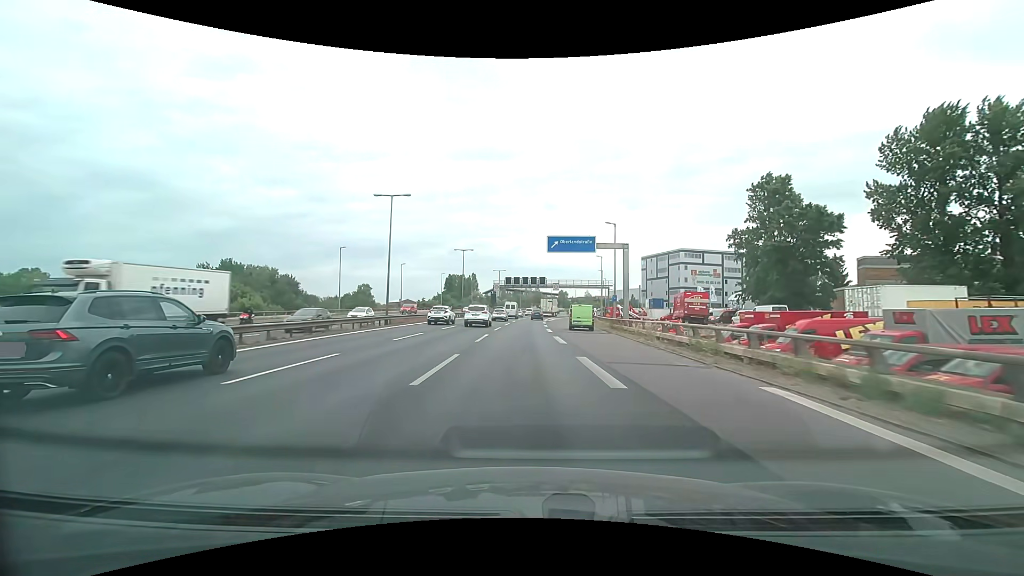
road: motorway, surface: asphalt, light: Day
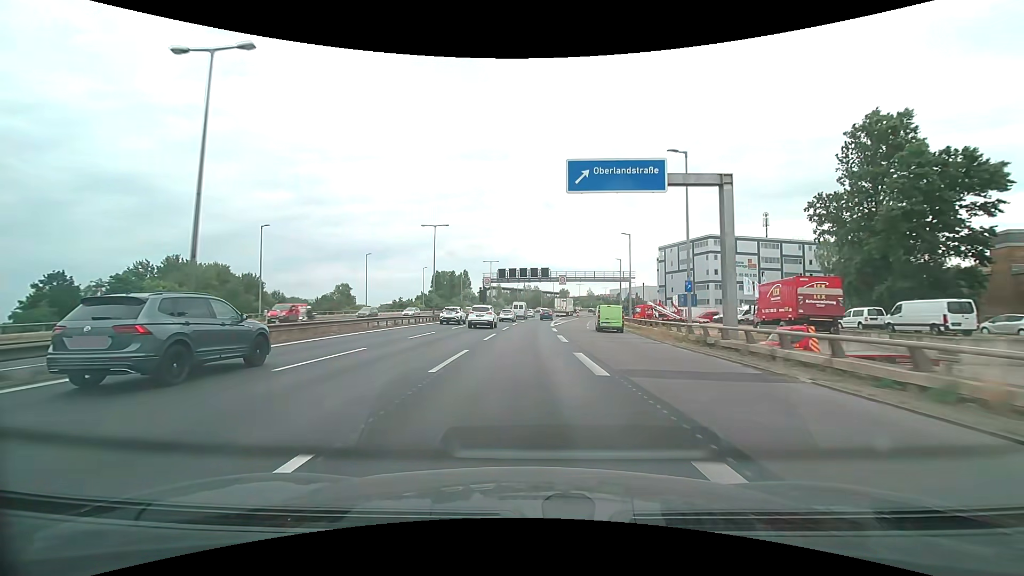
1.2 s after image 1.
(0.0, +22.3) m; 0°
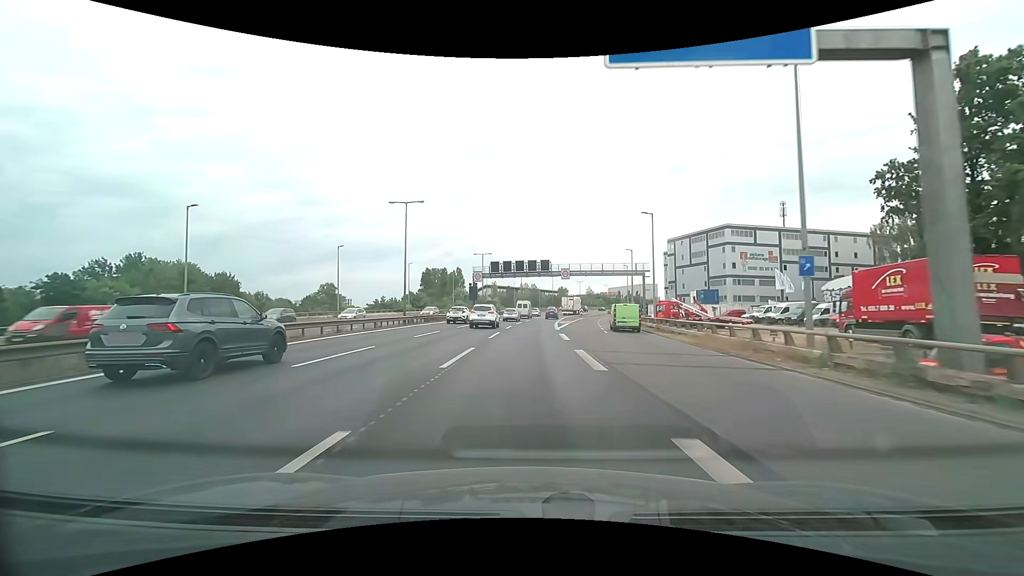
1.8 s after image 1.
(0.0, +11.3) m; 0°
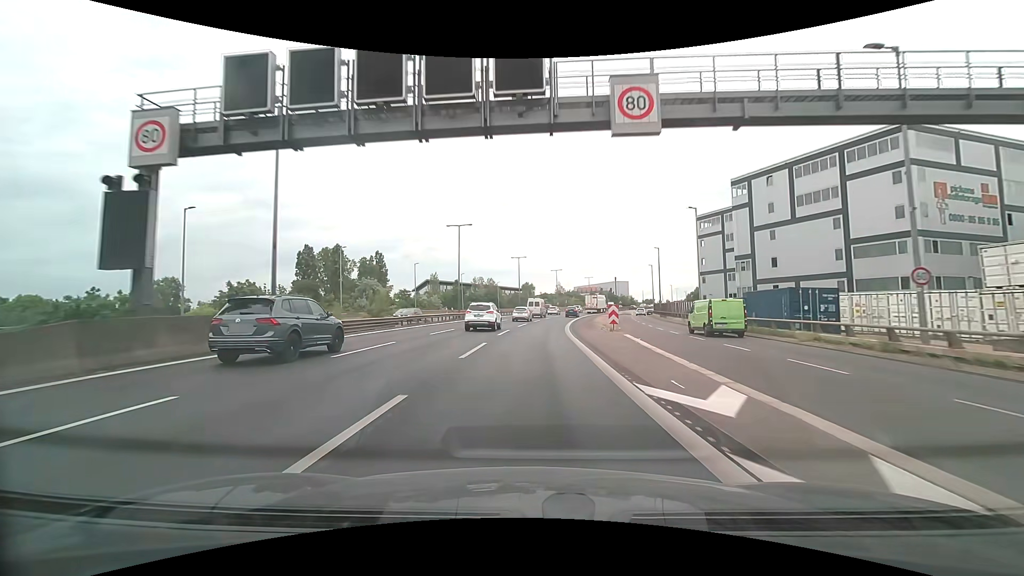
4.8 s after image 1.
(+1.8, +57.8) m; +4°
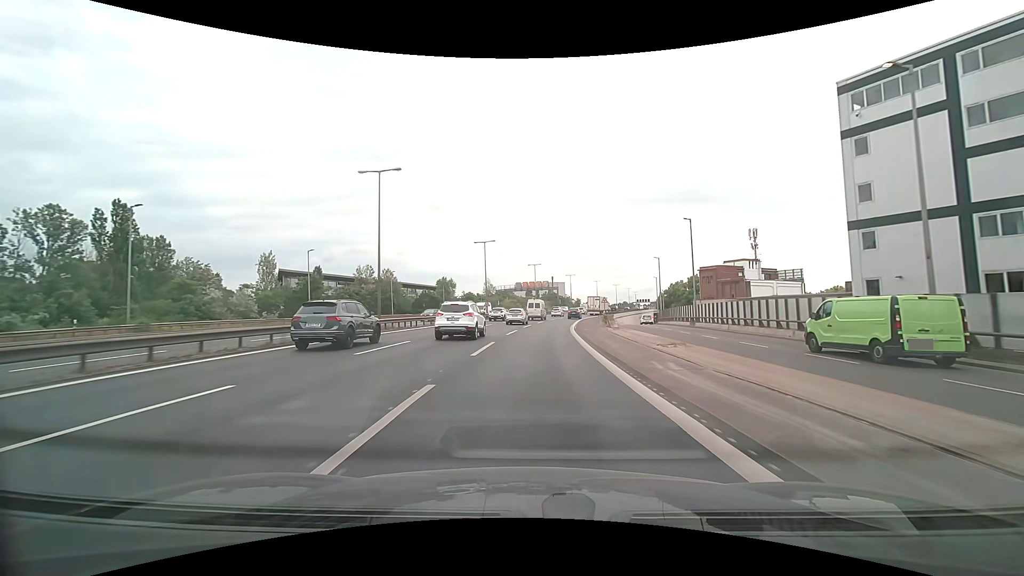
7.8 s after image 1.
(+3.7, +58.2) m; +8°
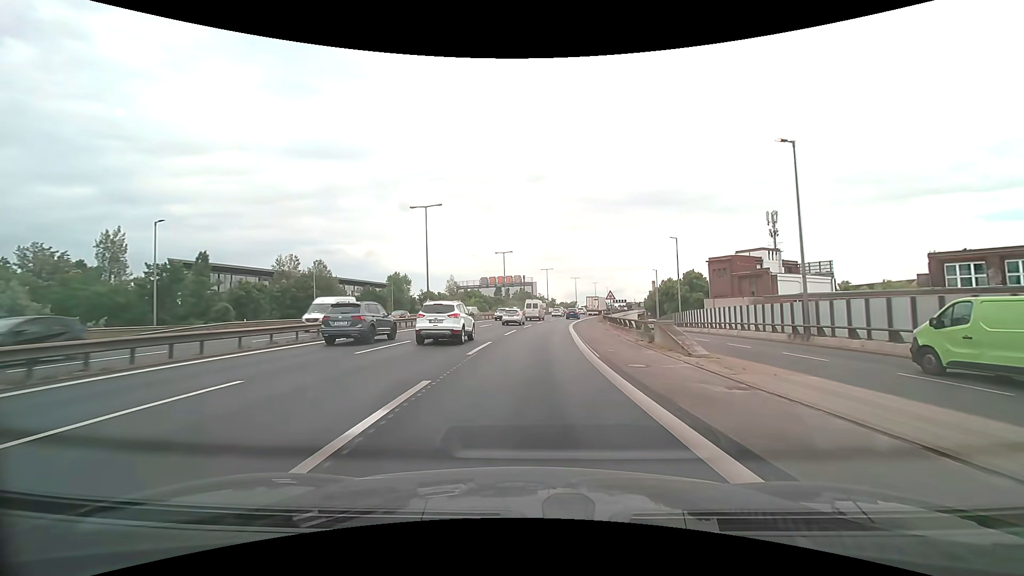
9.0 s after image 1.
(+0.6, +23.2) m; +3°
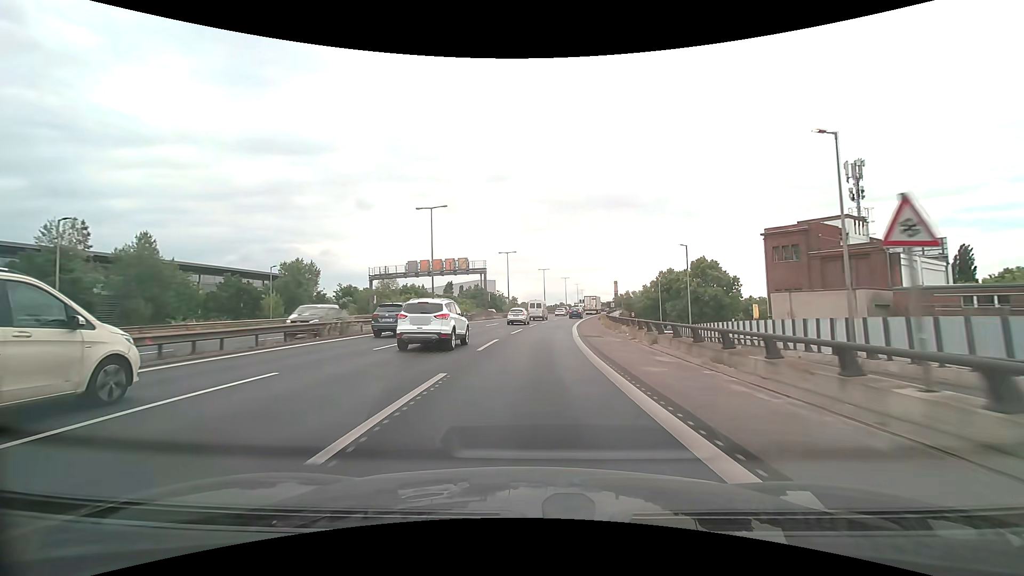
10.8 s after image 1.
(+1.4, +34.6) m; +5°
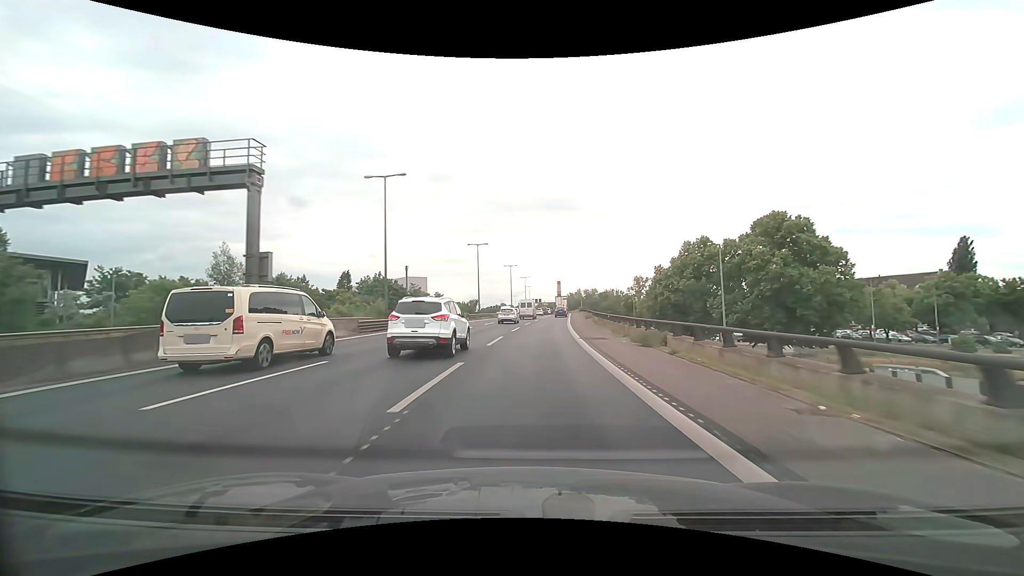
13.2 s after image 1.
(+2.6, +45.6) m; +7°
(0, +10) (+1, +20) (+1, +30) (+2, +40) (+3, +50) (+4, +60) (+5, +70) (+6, +80) (+6, +90) (+7, +100) m
